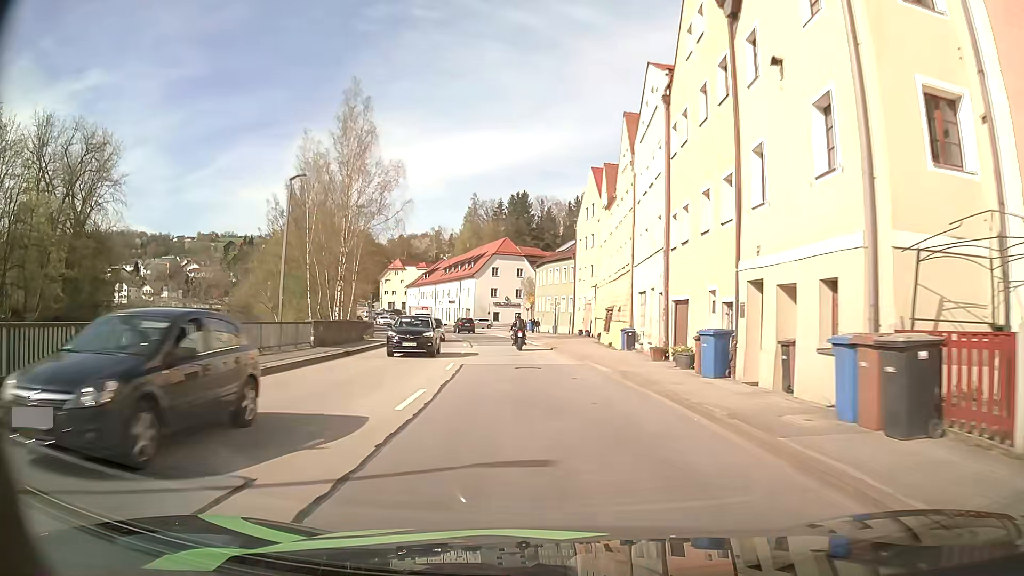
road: primary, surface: asphalt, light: Day
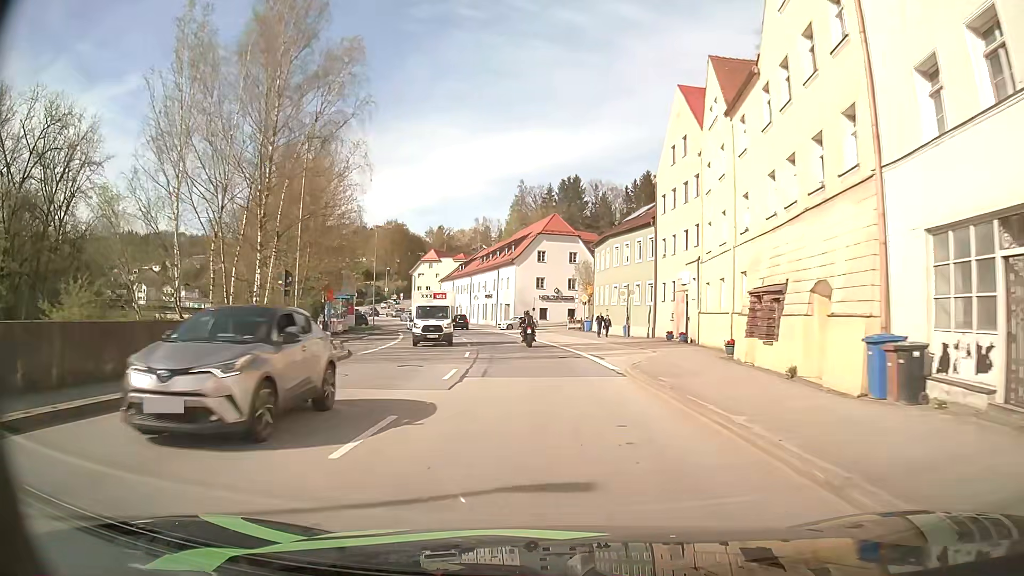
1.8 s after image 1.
(-0.8, +21.9) m; -4°
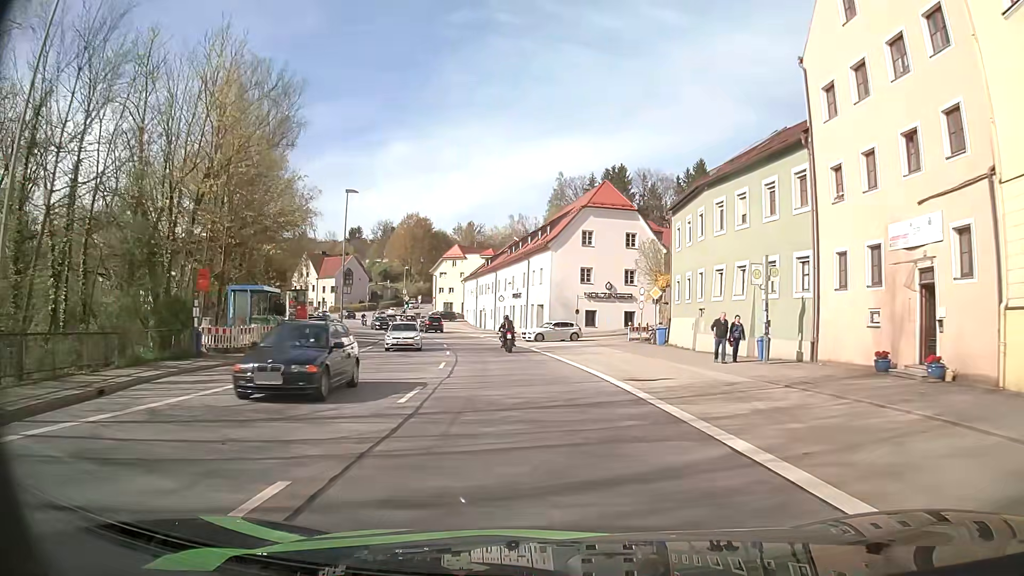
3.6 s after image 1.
(-0.4, +22.1) m; -3°
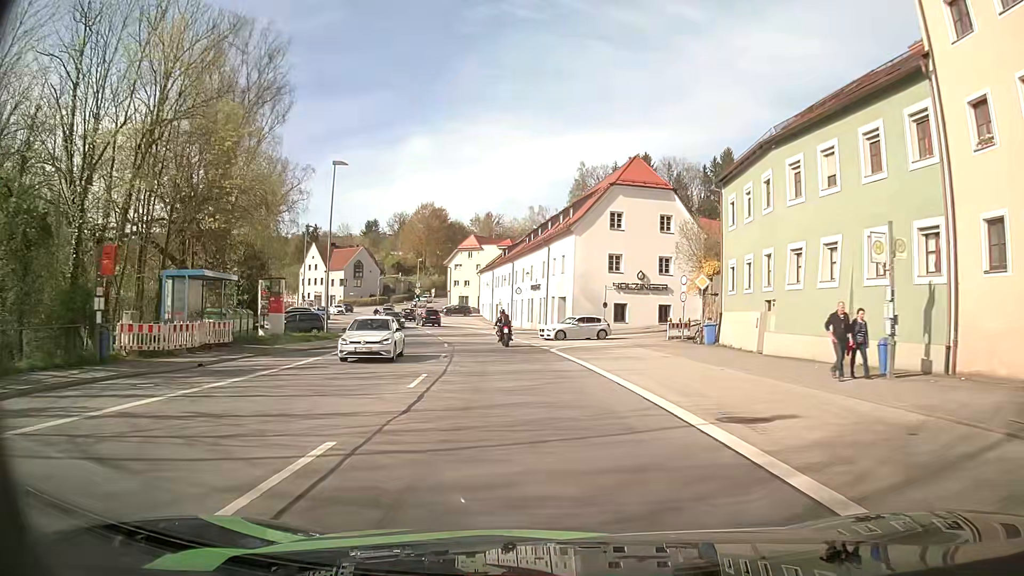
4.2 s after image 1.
(-0.1, +7.4) m; -2°
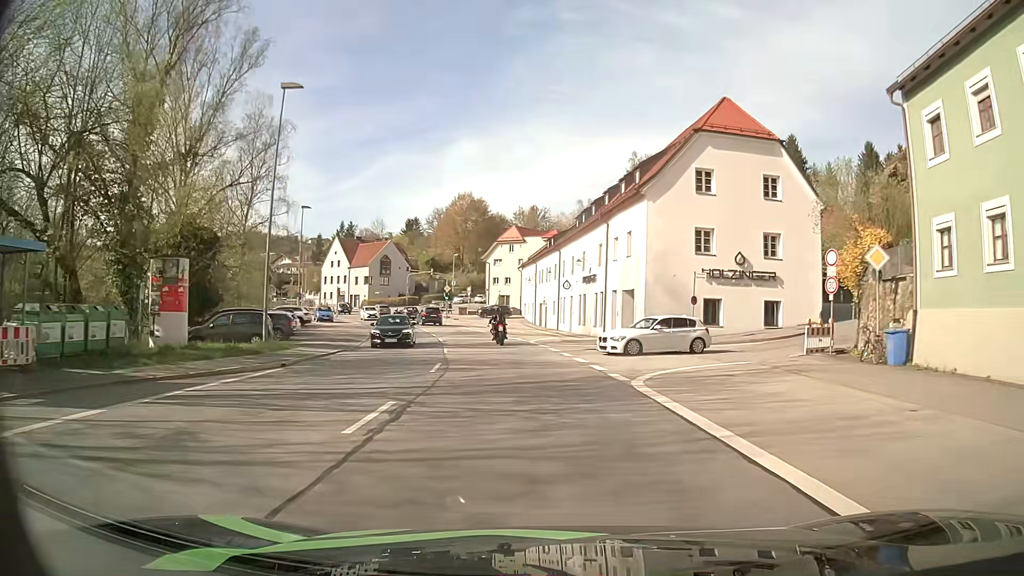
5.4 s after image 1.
(-0.4, +14.7) m; -4°
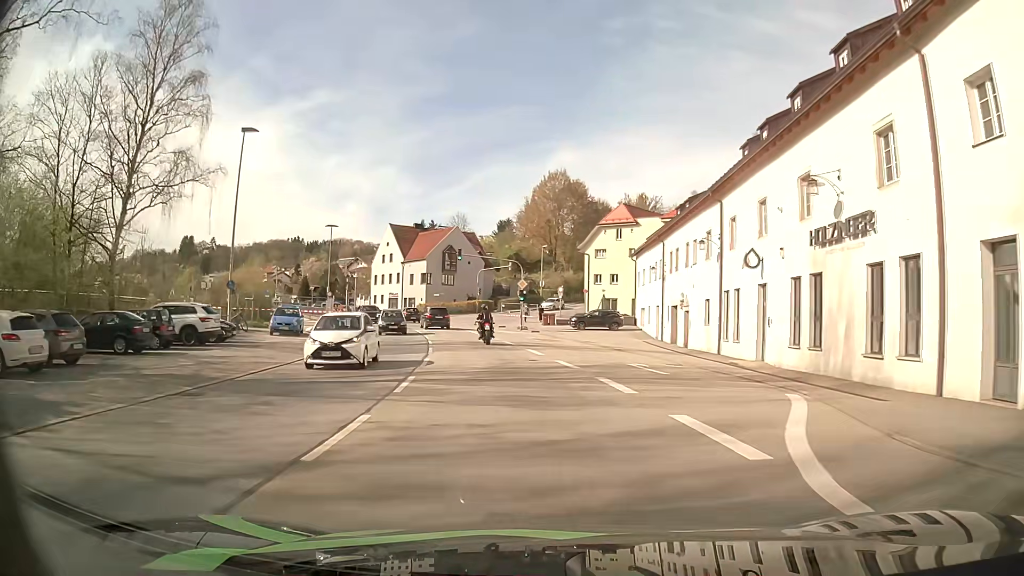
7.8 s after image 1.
(-2.0, +28.6) m; -9°
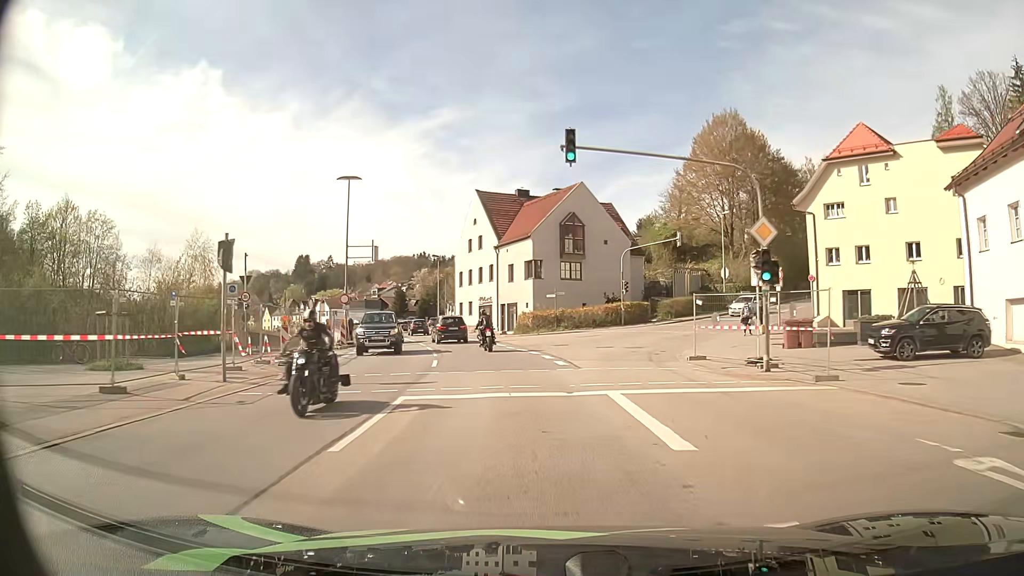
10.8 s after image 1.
(-3.6, +34.5) m; -11°
